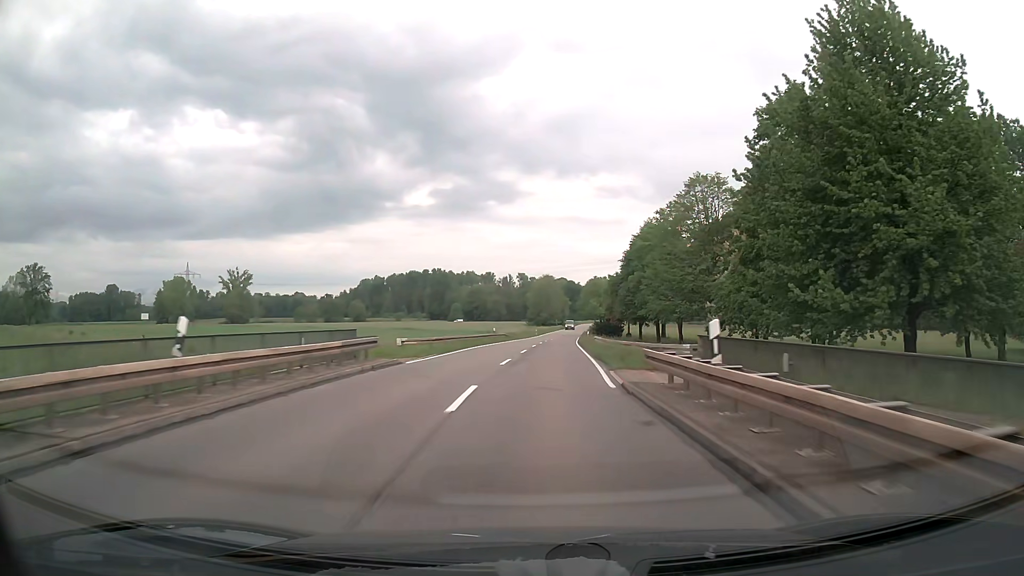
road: secondary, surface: asphalt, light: Day
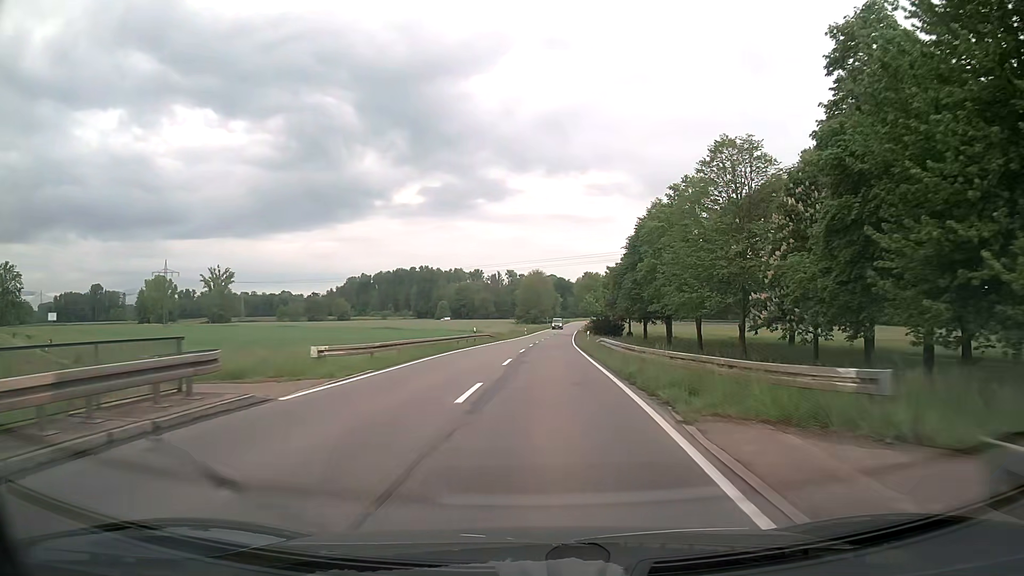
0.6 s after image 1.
(+0.1, +10.6) m; +1°
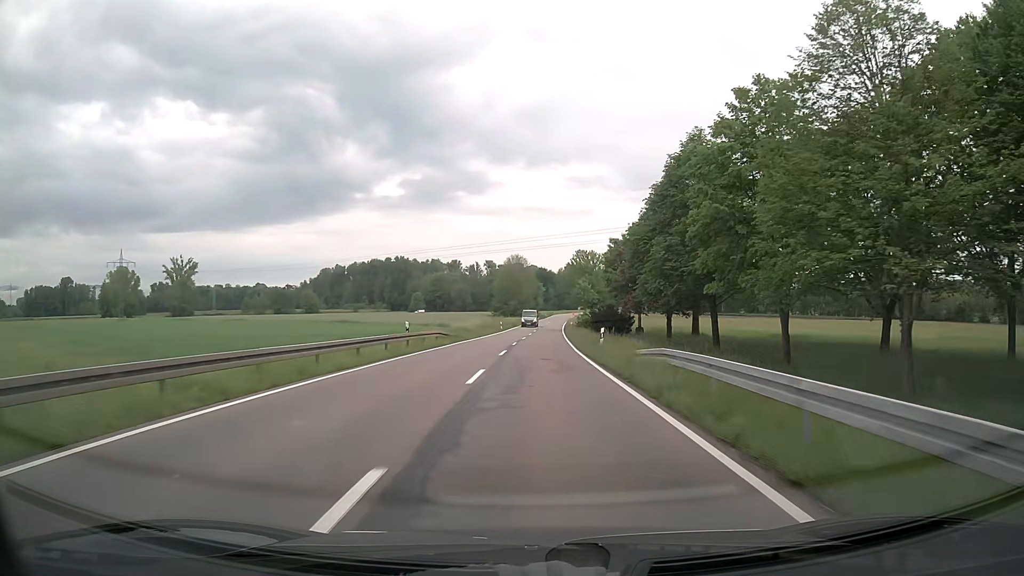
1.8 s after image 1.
(+0.3, +21.3) m; +1°
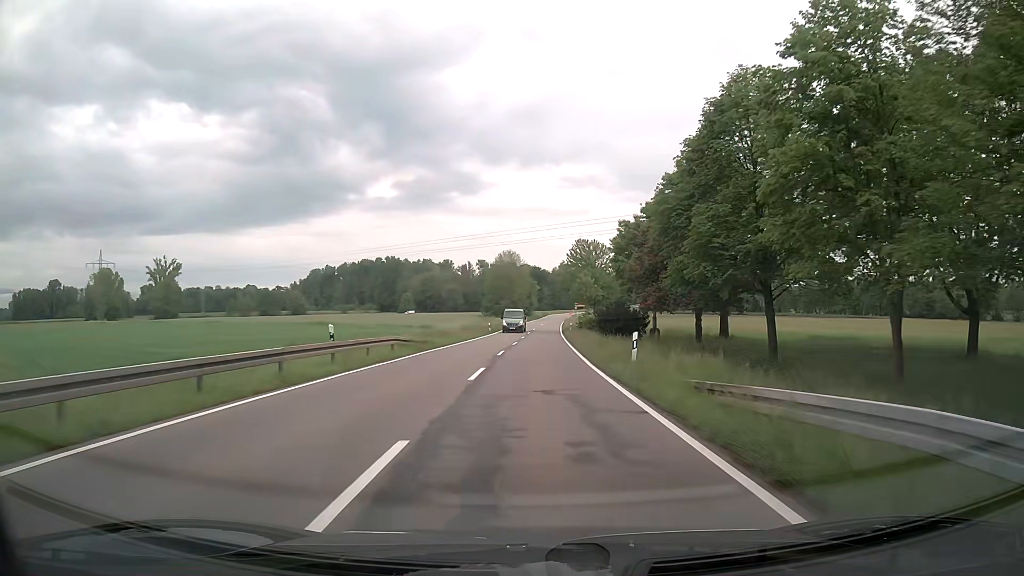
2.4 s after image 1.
(+0.1, +10.7) m; +1°
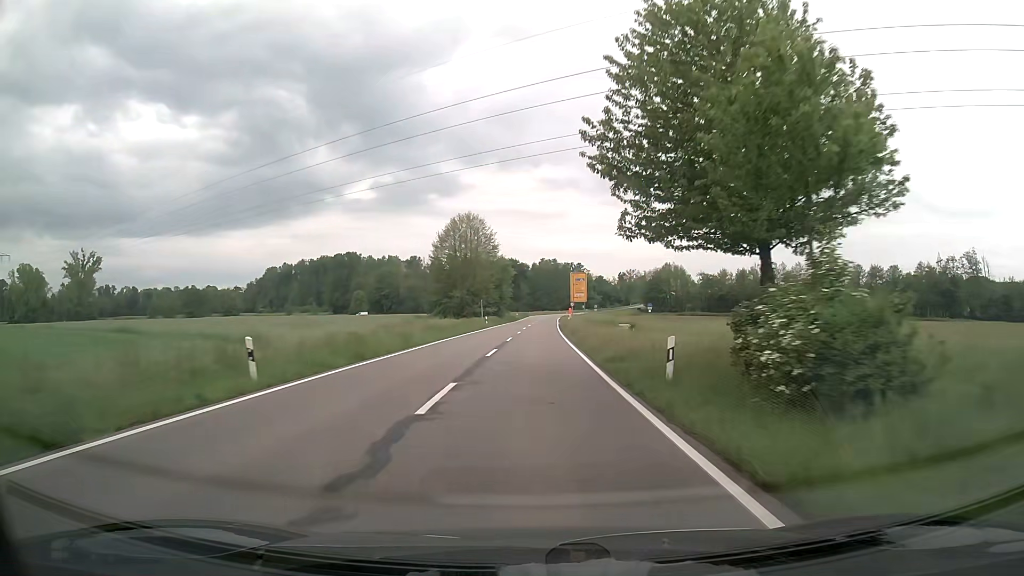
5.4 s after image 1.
(+0.8, +53.9) m; +2°
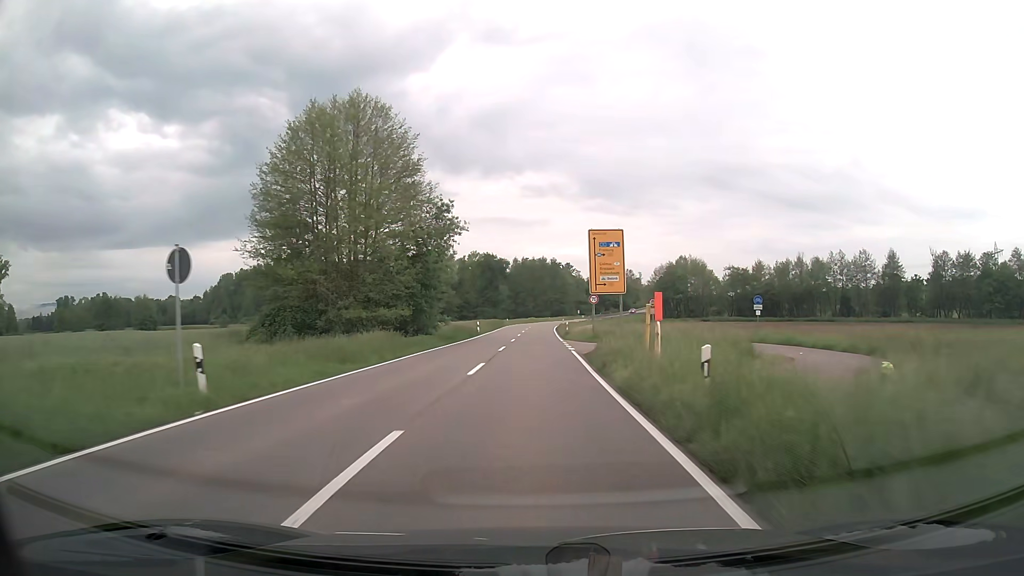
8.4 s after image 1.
(+0.7, +53.7) m; +1°
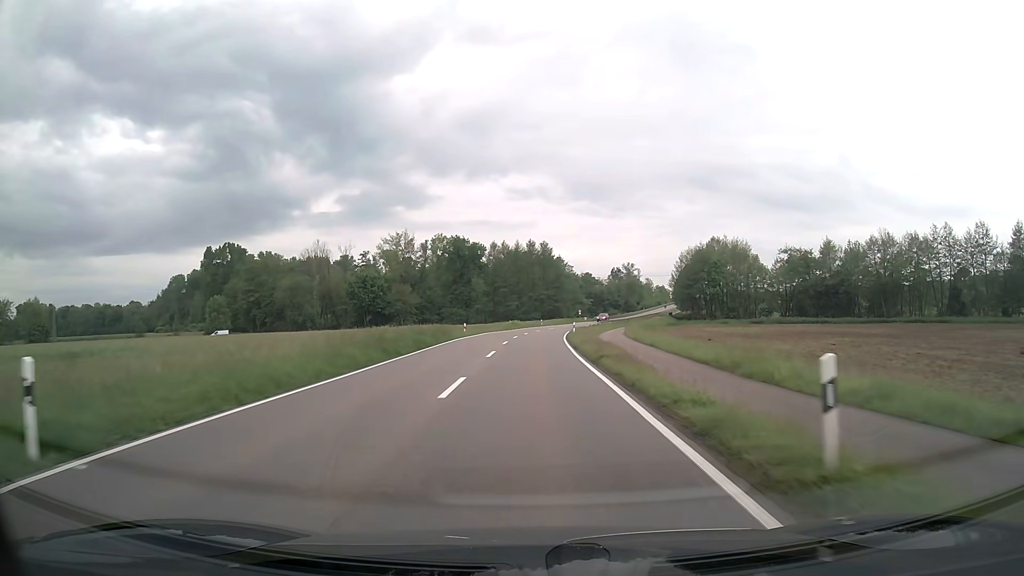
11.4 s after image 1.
(+0.3, +52.8) m; +1°
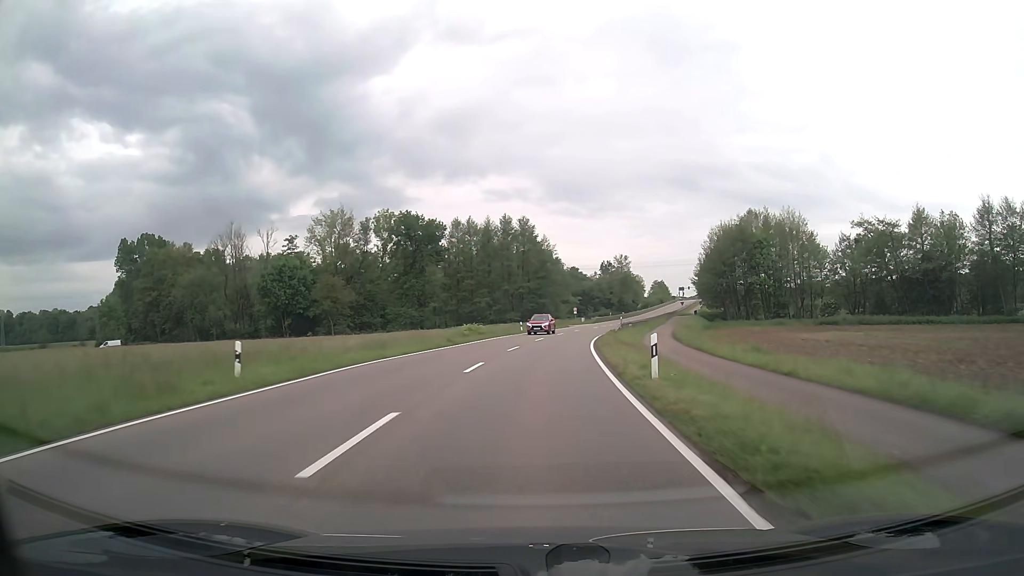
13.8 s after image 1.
(+0.6, +41.6) m; +2°
(0, +10) (0, +20) (+1, +30) (+2, +40) (+3, +50) (+5, +60) (+7, +70) (+9, +79) (+12, +89) (+15, +98) m
